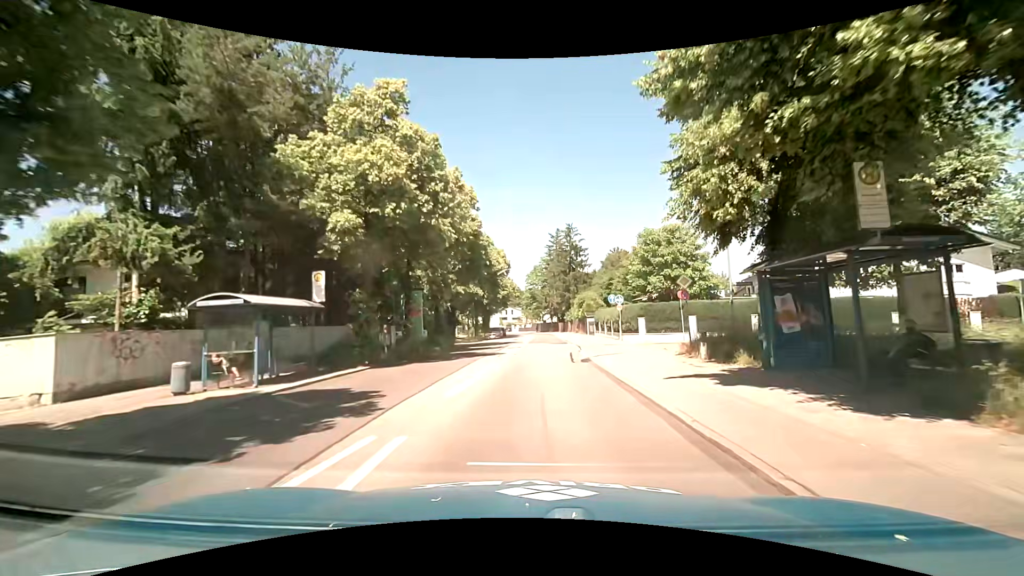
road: secondary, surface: asphalt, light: Day
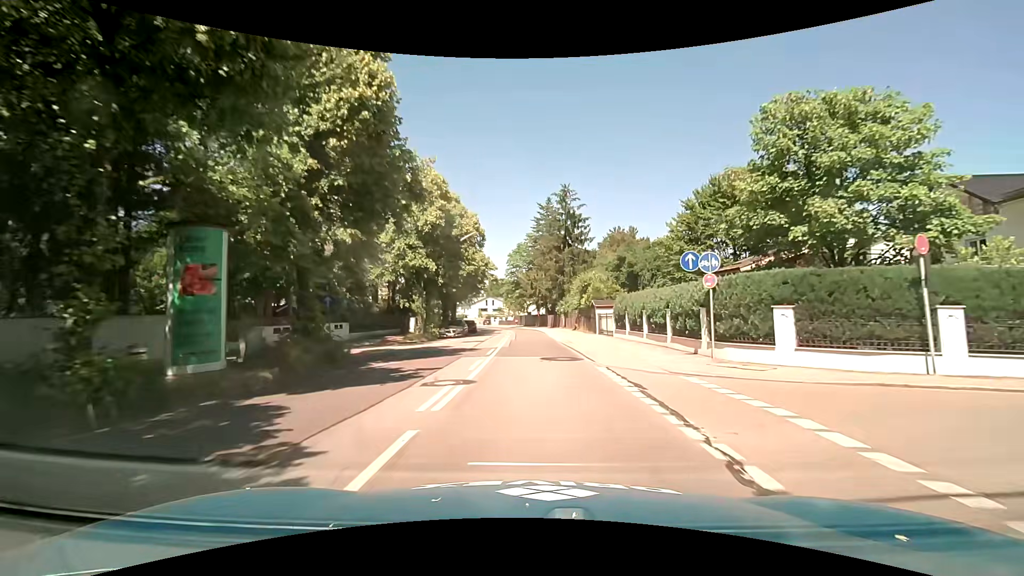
(+0.8, +19.9) m; +3°
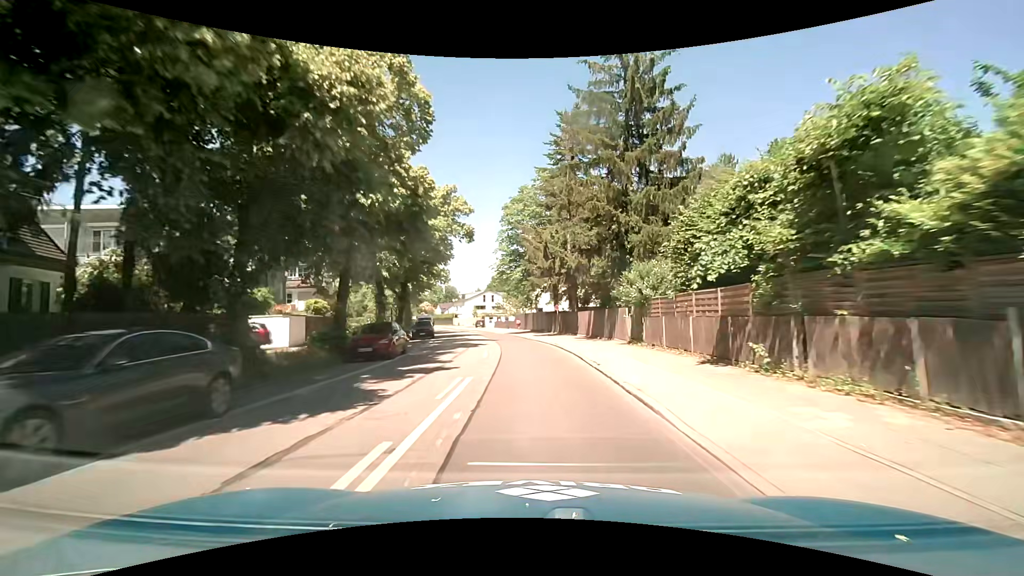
(-0.5, +34.7) m; -1°
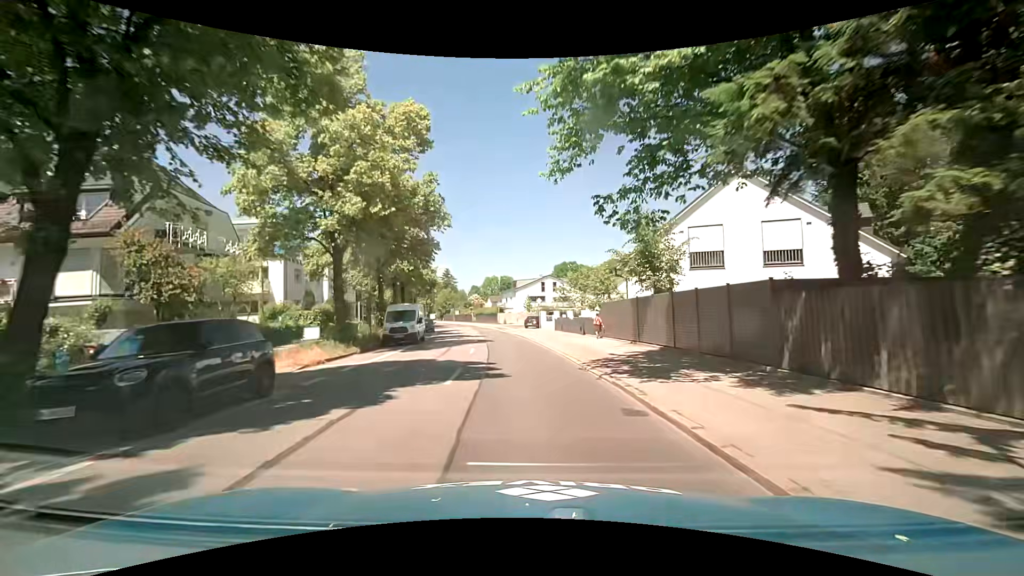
(-2.1, +35.0) m; -7°
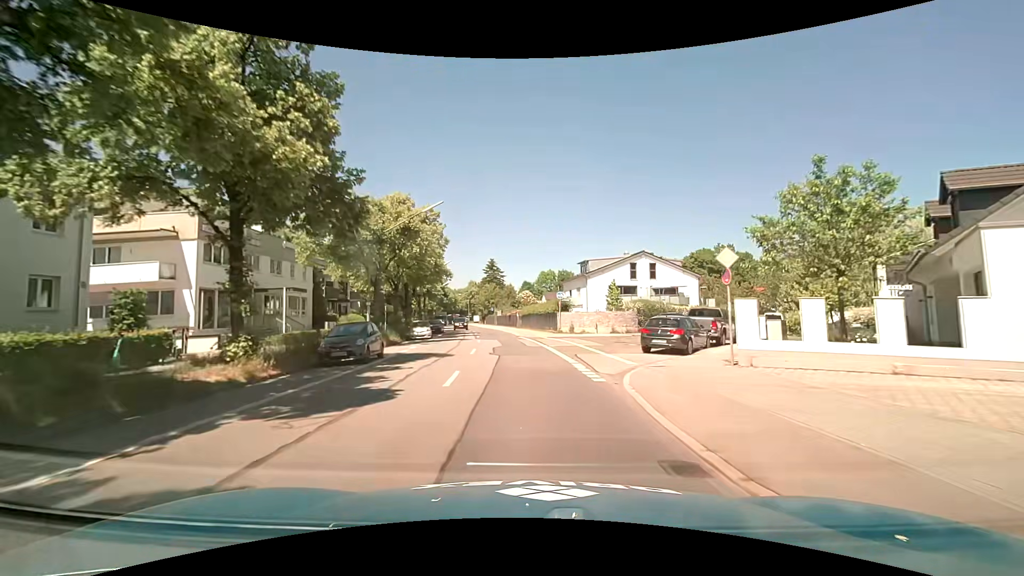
(-2.7, +36.4) m; -7°
(0, +10) (0, +20) (-1, +30) (-2, +40) (-3, +50) (-4, +60) (-6, +70) (-7, +80) (-9, +89) (-11, +99) m
